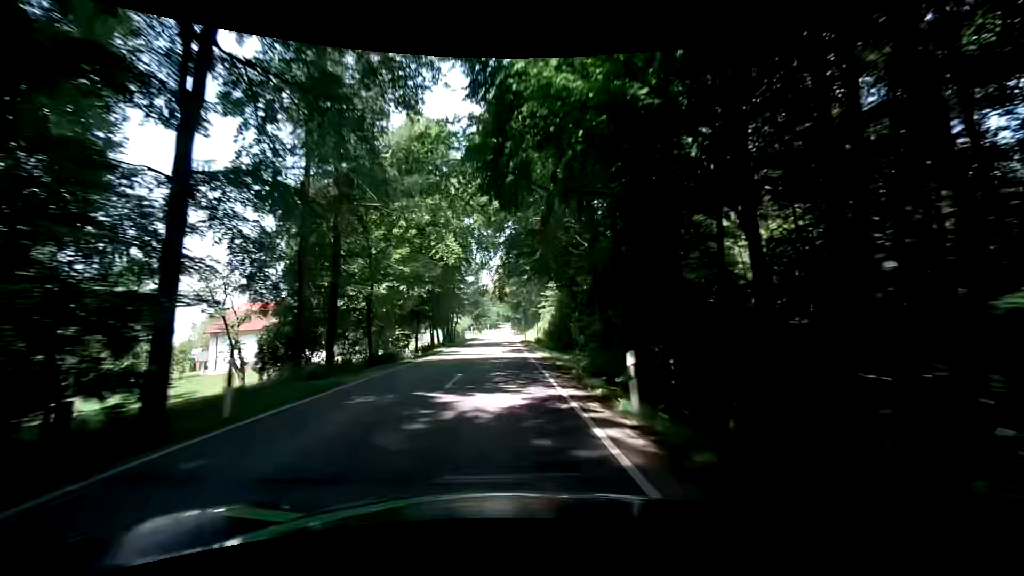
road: secondary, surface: asphalt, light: Day
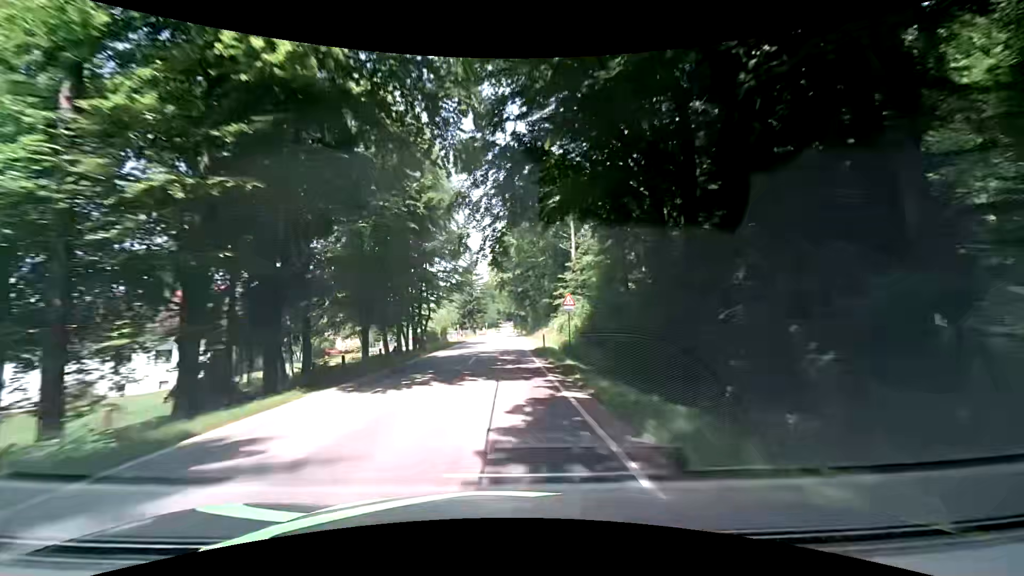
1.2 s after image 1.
(-0.7, +27.7) m; -2°
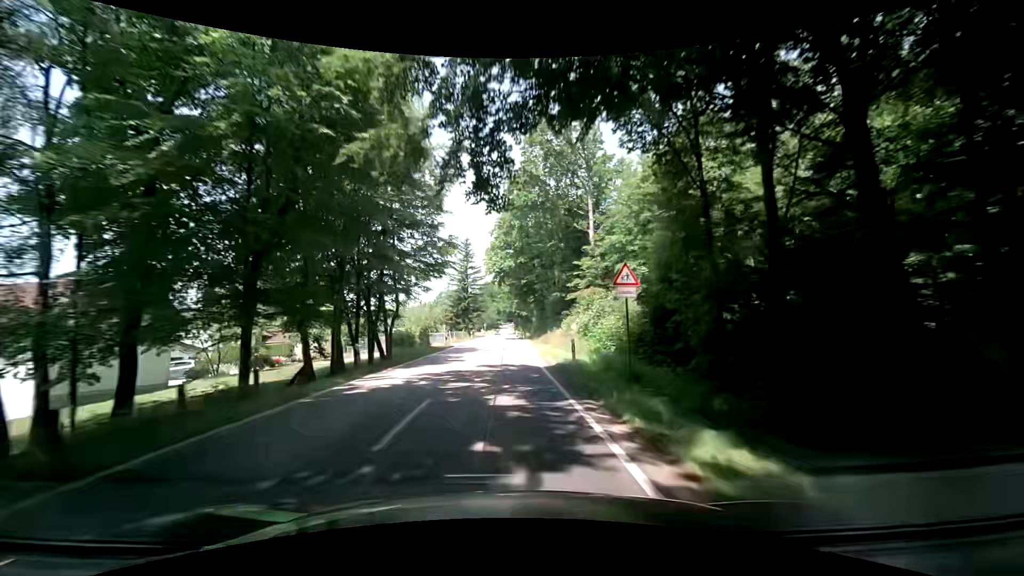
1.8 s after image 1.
(+0.2, +13.8) m; +1°
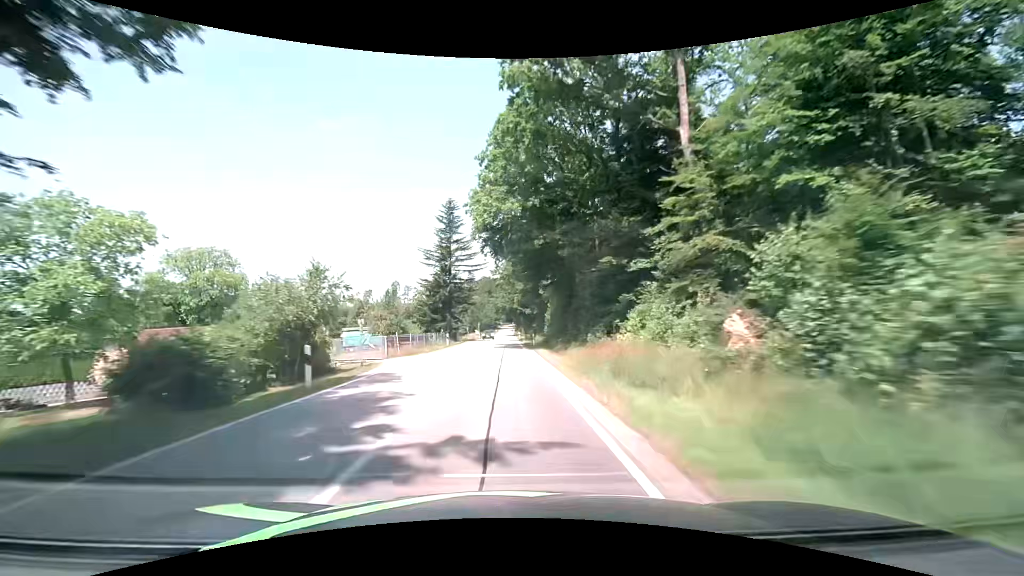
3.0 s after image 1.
(-0.3, +27.3) m; 0°
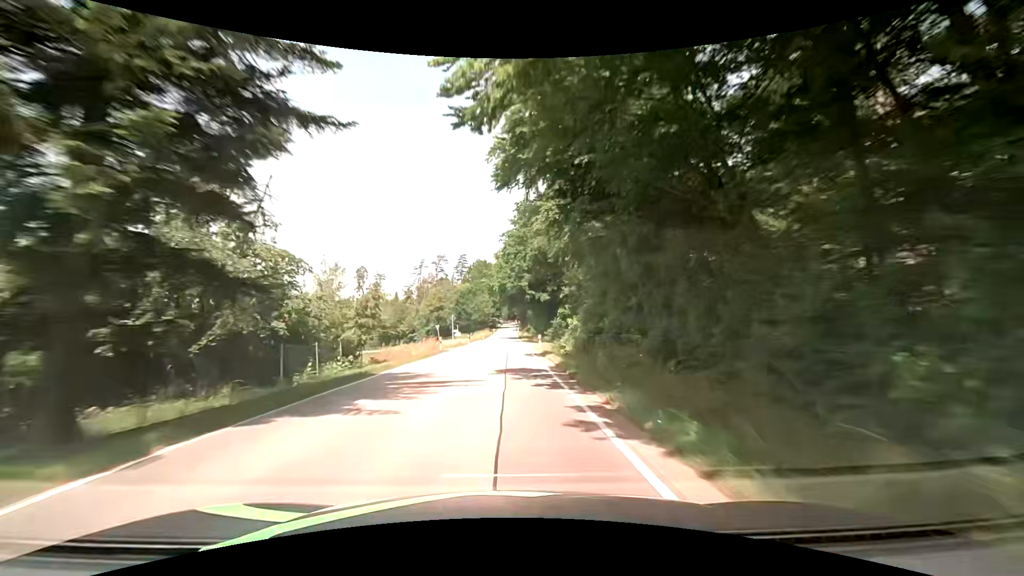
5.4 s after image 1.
(-0.4, +53.9) m; -1°
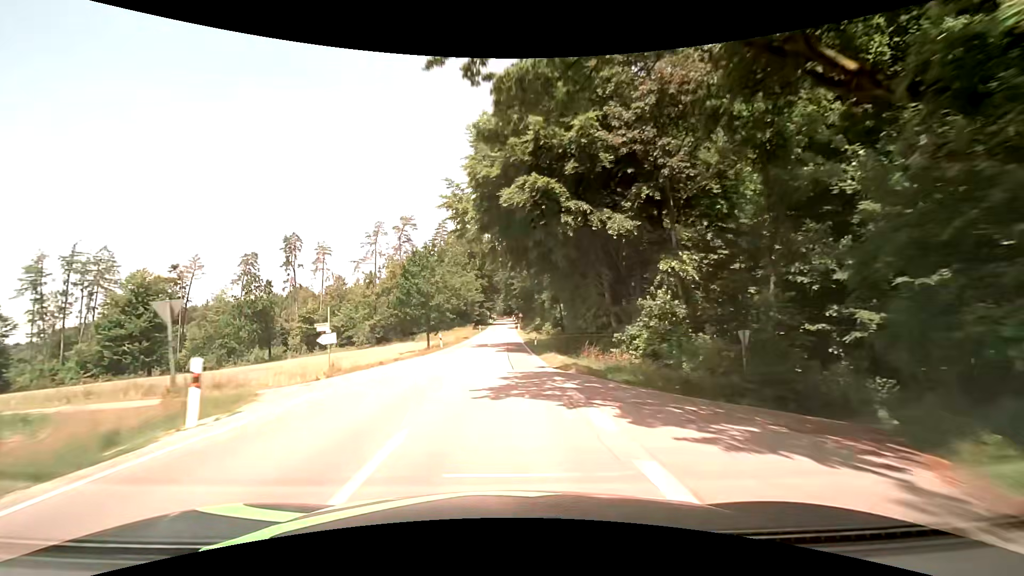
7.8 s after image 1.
(+0.6, +53.0) m; +1°
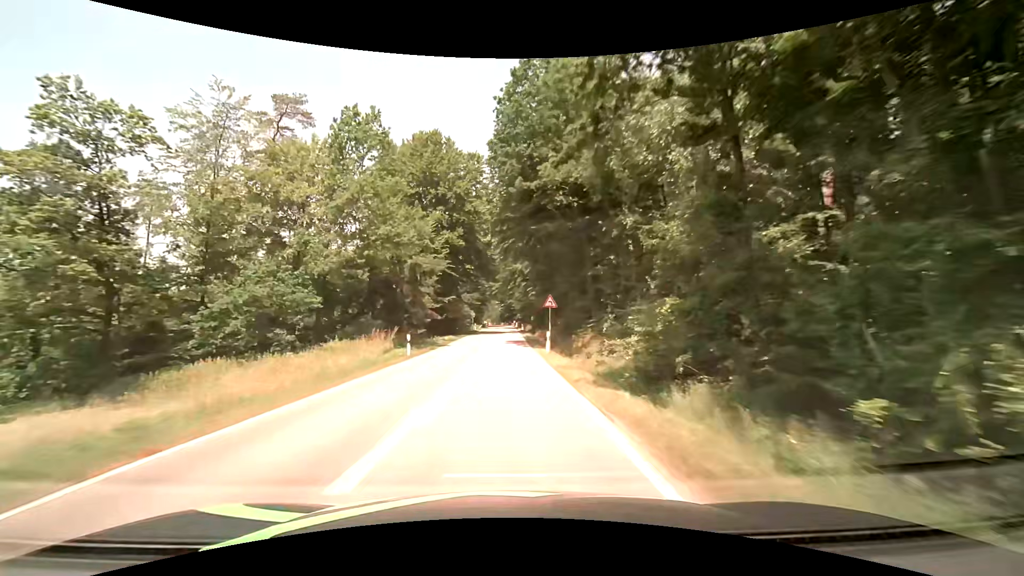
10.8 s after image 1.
(-0.3, +62.5) m; +1°
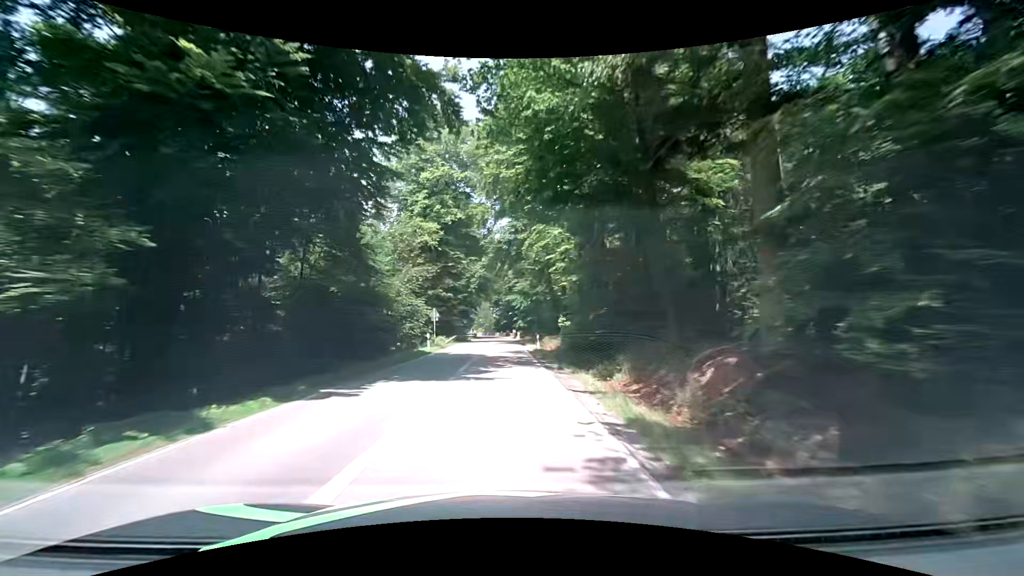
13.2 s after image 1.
(-0.3, +42.5) m; 0°
(0, +10) (0, +20) (0, +30) (0, +40) (0, +50) (0, +60) (0, +70) (0, +80) (0, +90) (-1, +100) m
